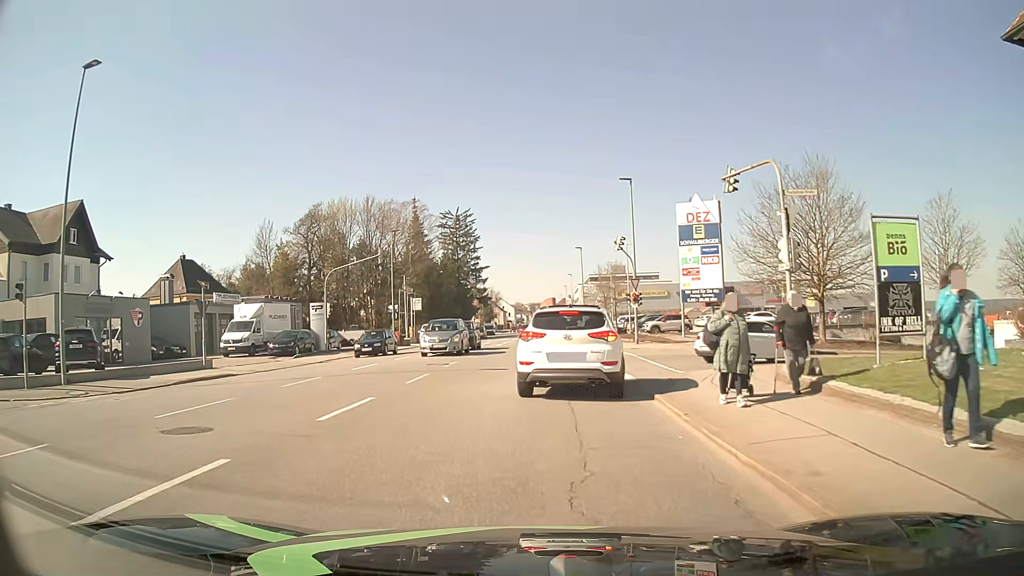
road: tertiary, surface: asphalt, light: Day
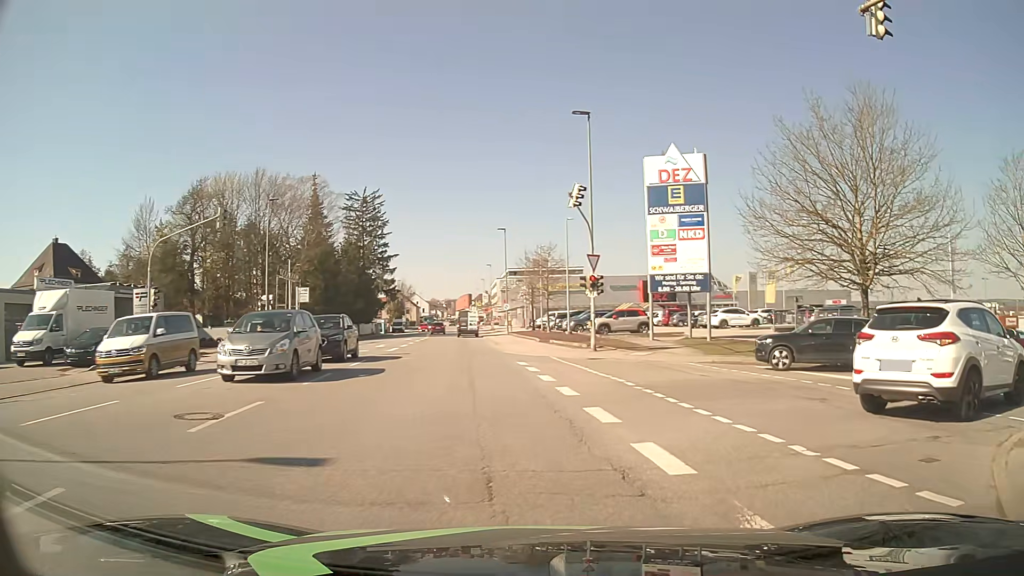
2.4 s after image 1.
(+0.1, +13.2) m; +7°
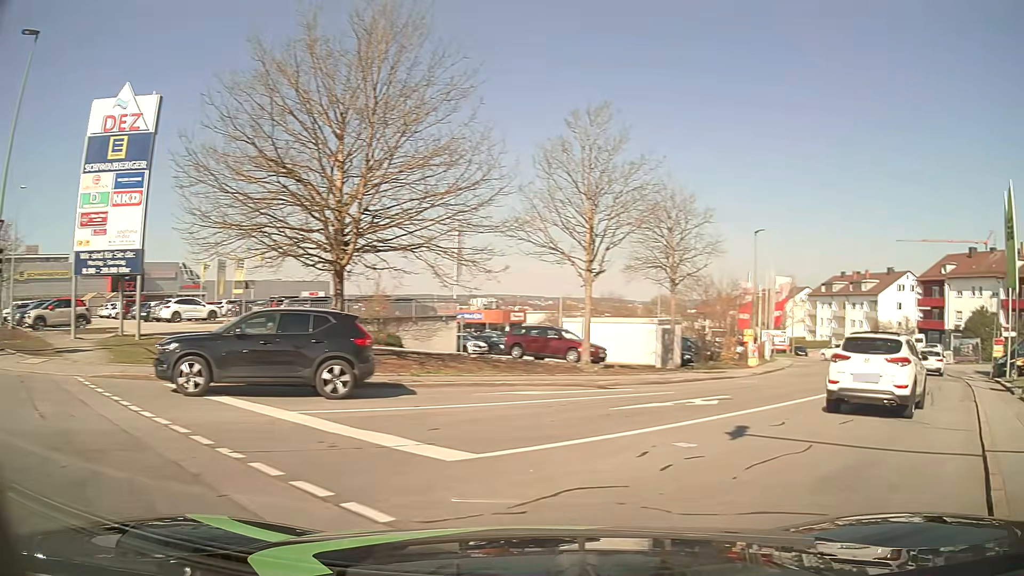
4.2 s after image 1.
(+2.9, +7.5) m; +46°
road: residential
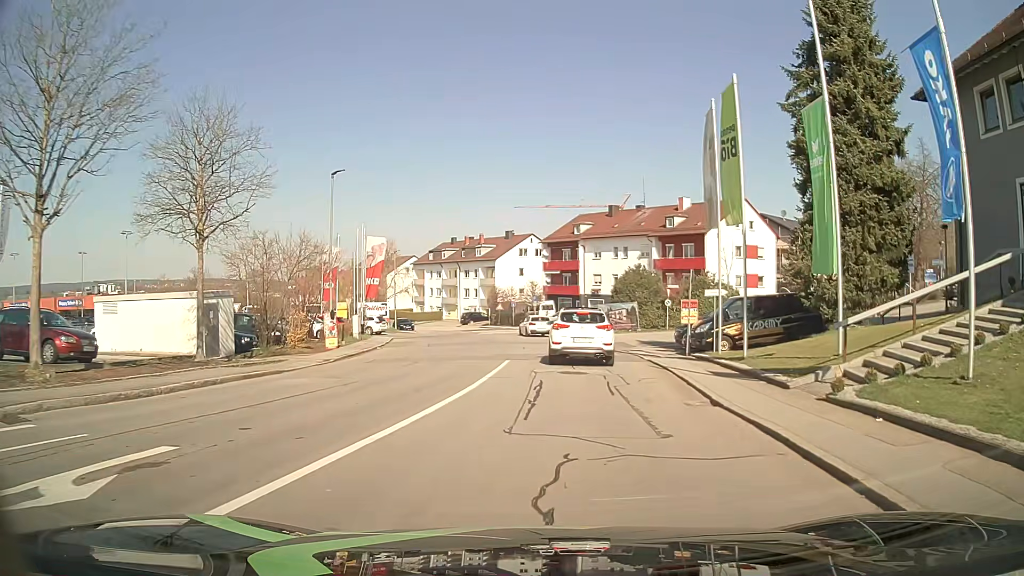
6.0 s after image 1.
(+3.4, +9.2) m; +33°
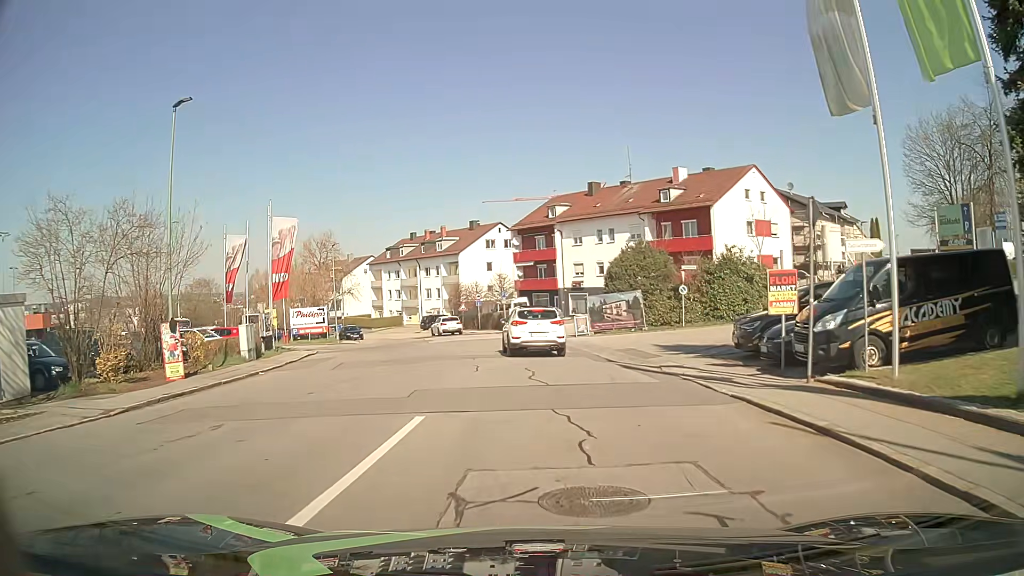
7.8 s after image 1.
(+0.1, +12.3) m; +1°
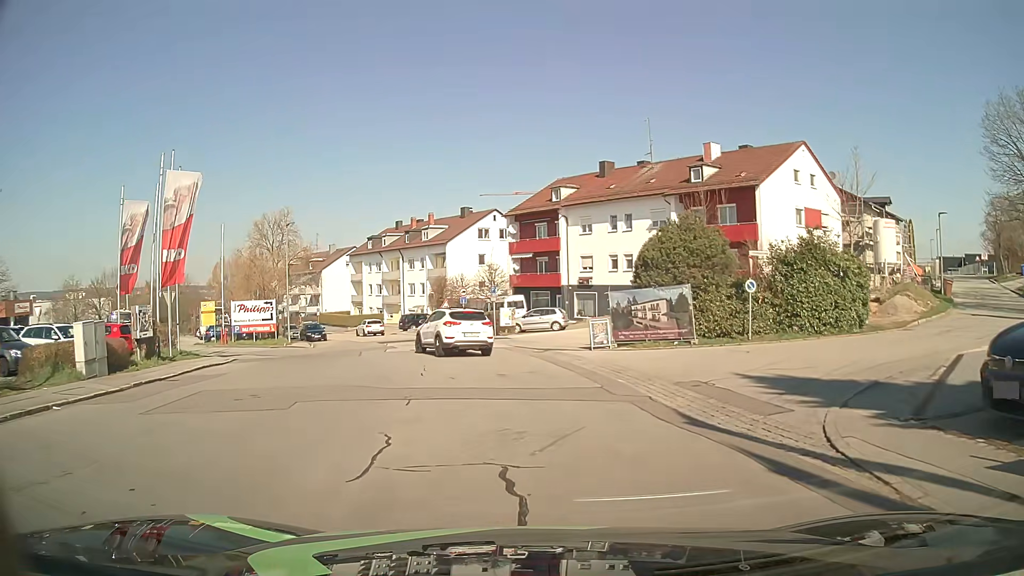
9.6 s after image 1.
(-0.1, +10.4) m; -1°
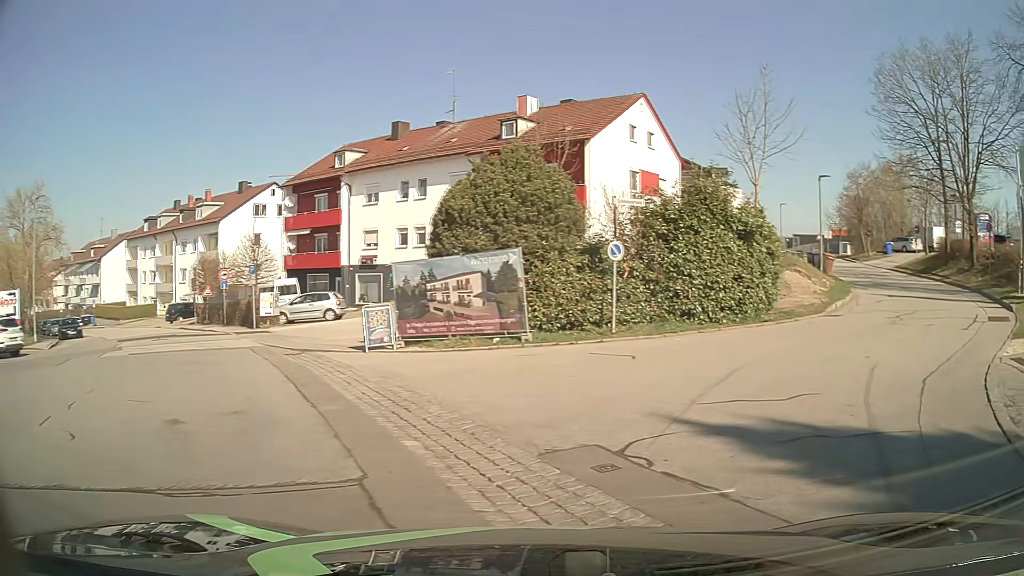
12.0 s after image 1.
(+0.5, +7.9) m; +18°
